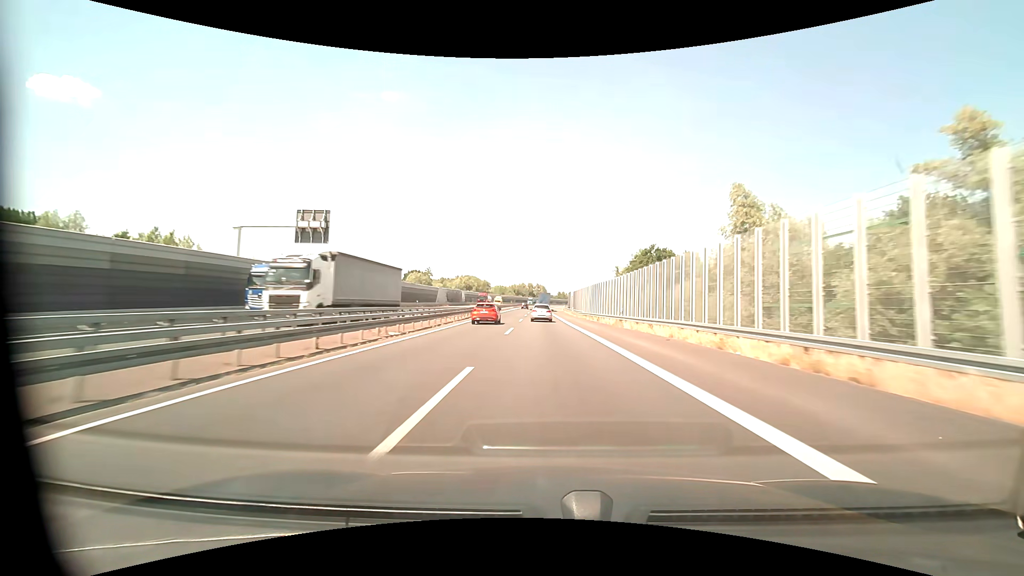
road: motorway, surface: asphalt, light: Day
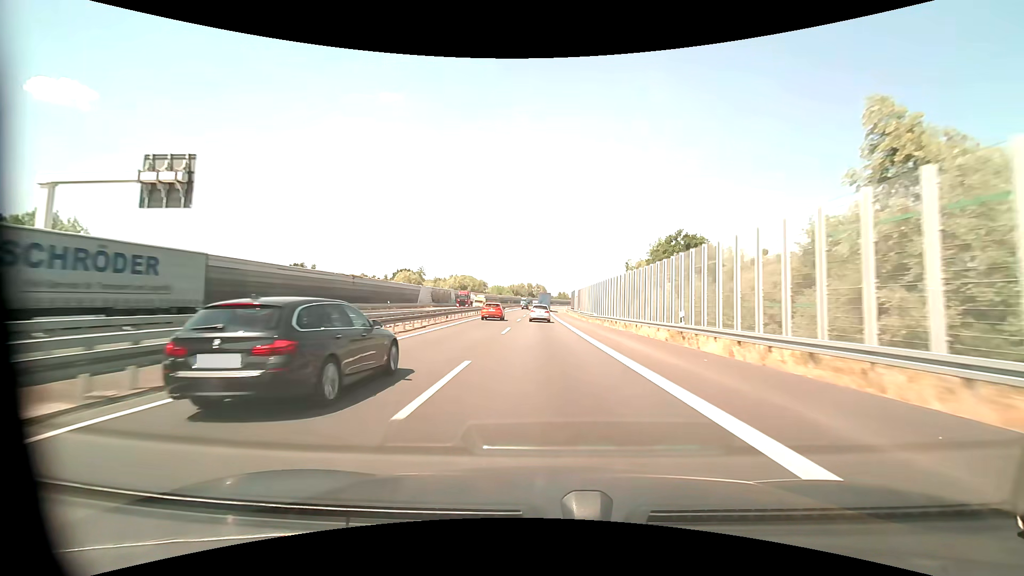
(0.0, +16.7) m; 0°
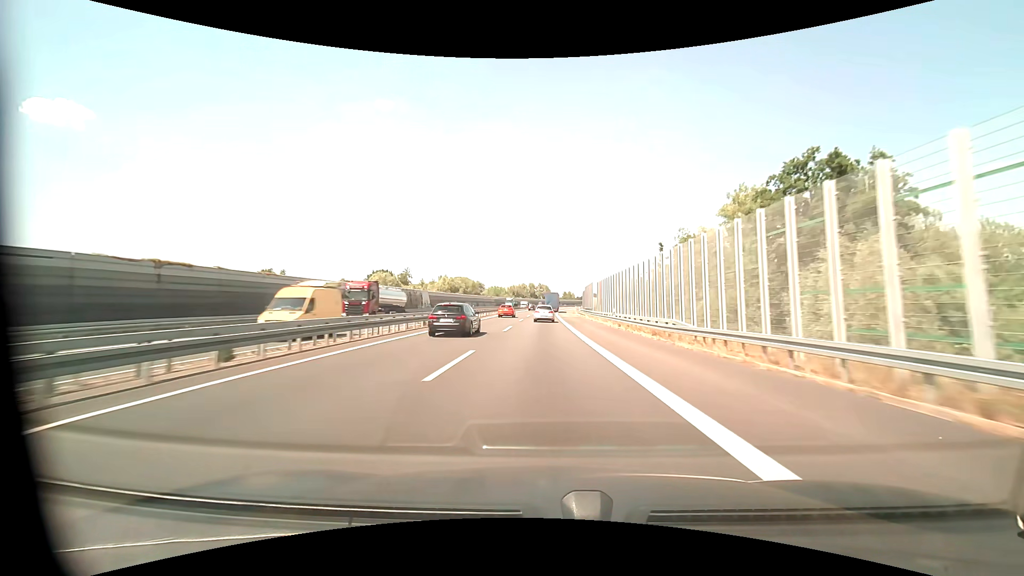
(-0.1, +33.4) m; 0°
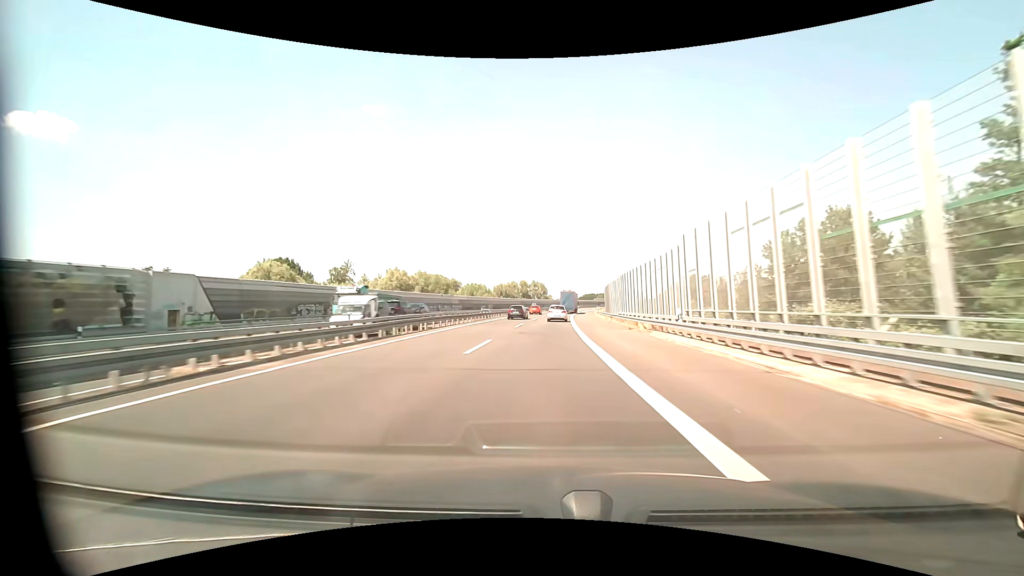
(0.0, +66.8) m; 0°
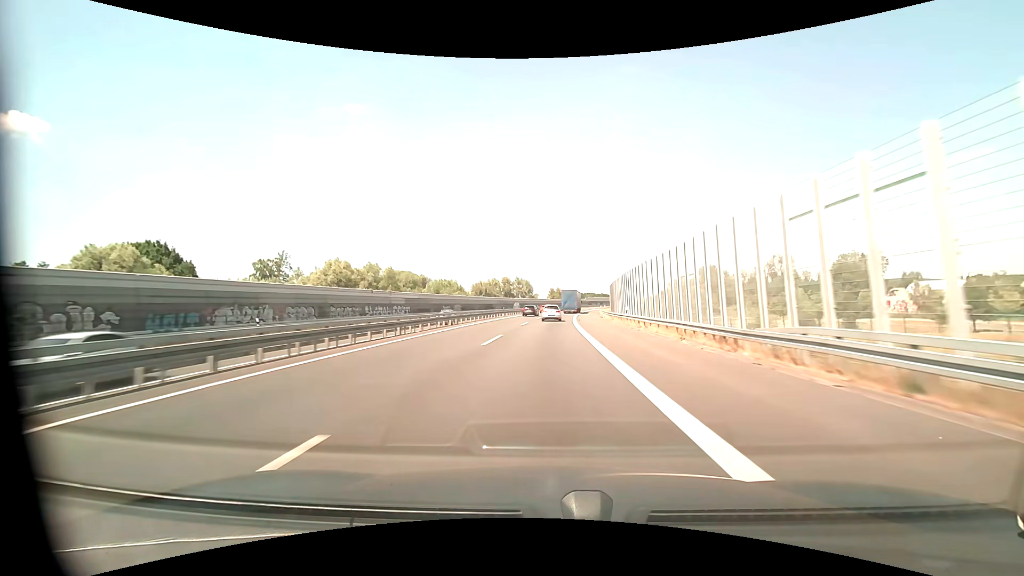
(+0.5, +33.4) m; +2°
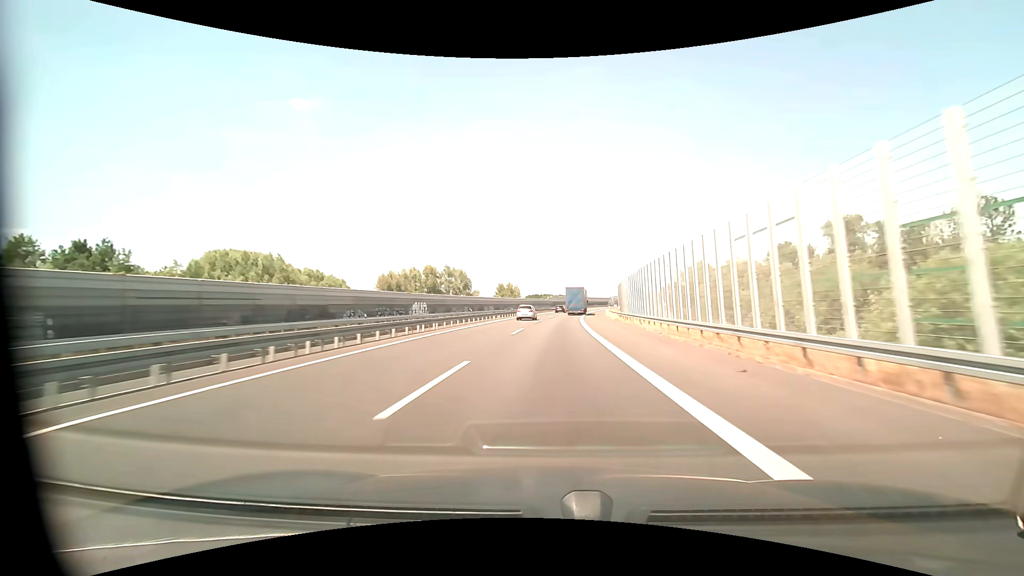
(+3.6, +83.5) m; +5°
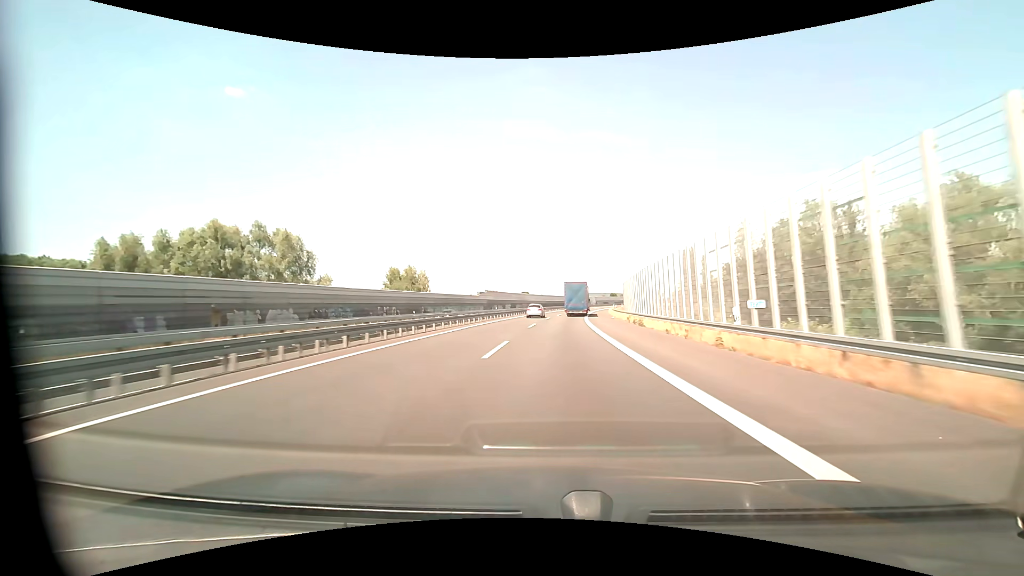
(+4.5, +83.5) m; +6°
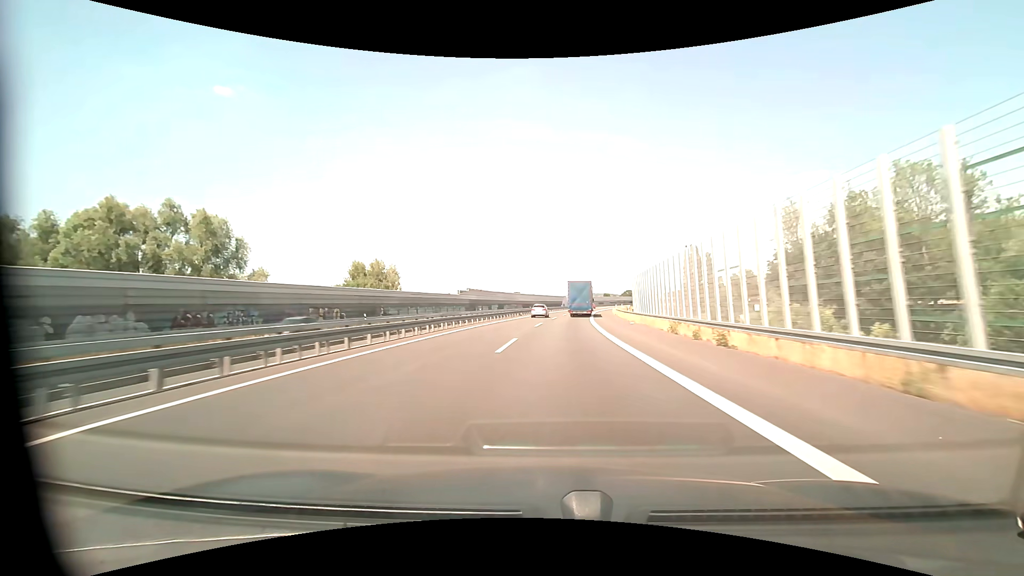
(+0.1, +16.4) m; +1°
(0, +10) (0, +20) (0, +30) (+1, +40) (+1, +50) (+2, +60) (+3, +70) (+3, +80) (+4, +90) (+5, +100) m
